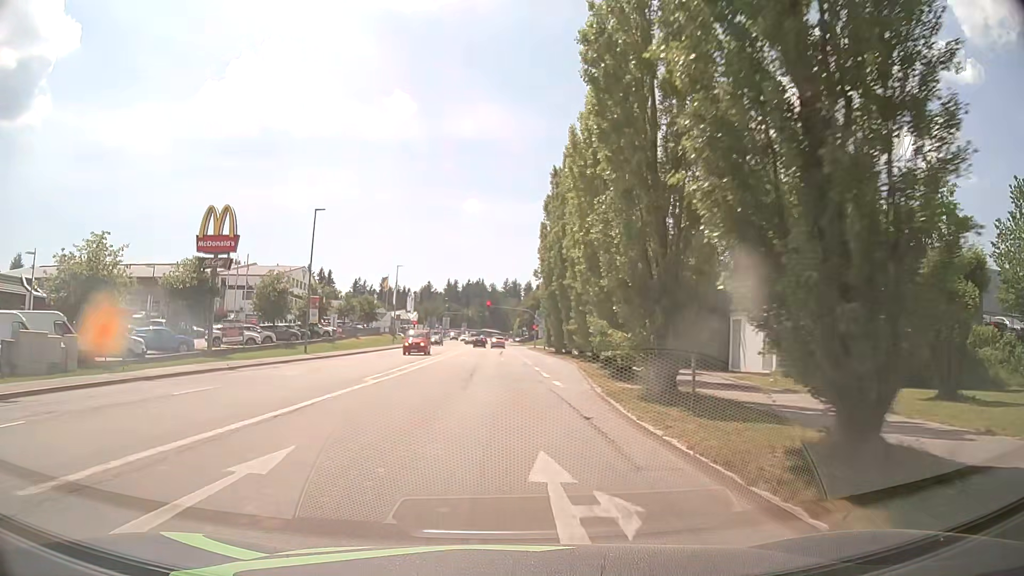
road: tertiary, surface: asphalt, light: Day
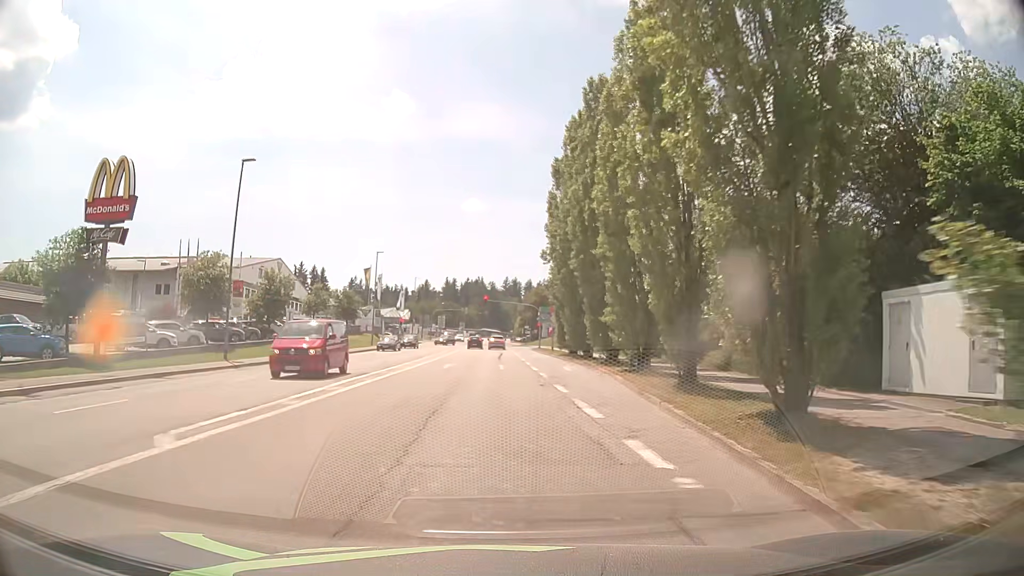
(-0.1, +13.9) m; 0°
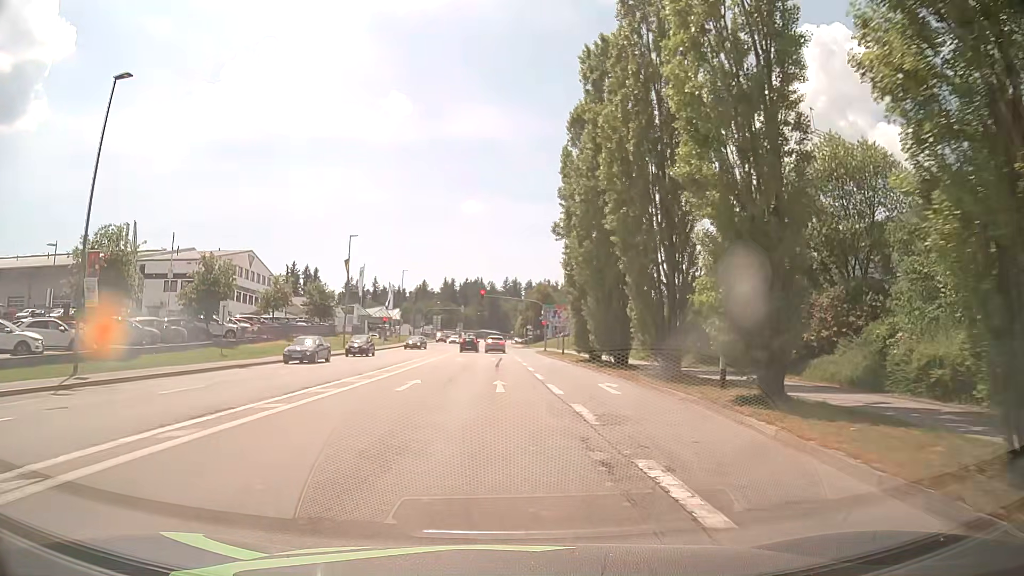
(-0.2, +12.9) m; 0°
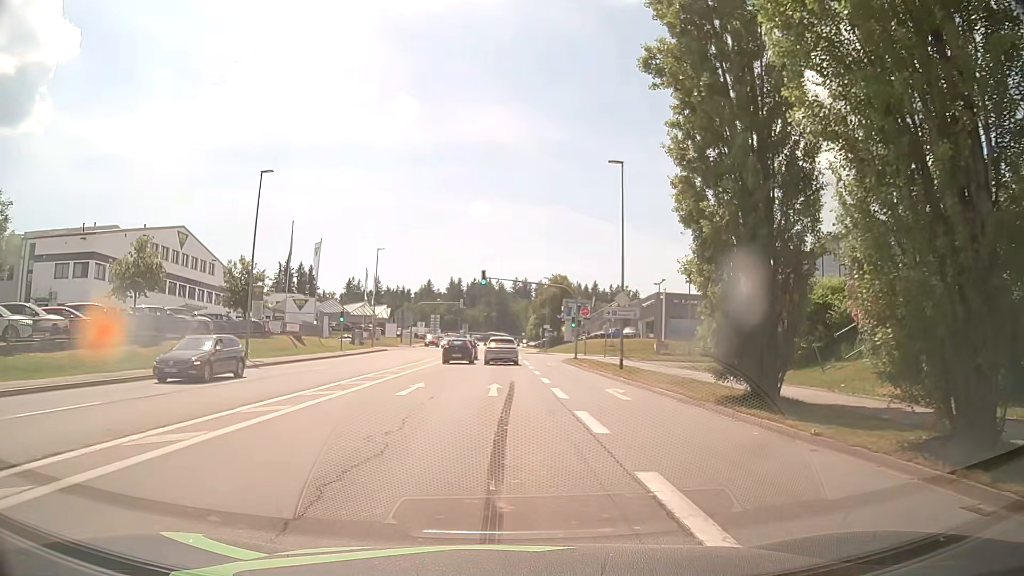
(-0.3, +24.7) m; -2°
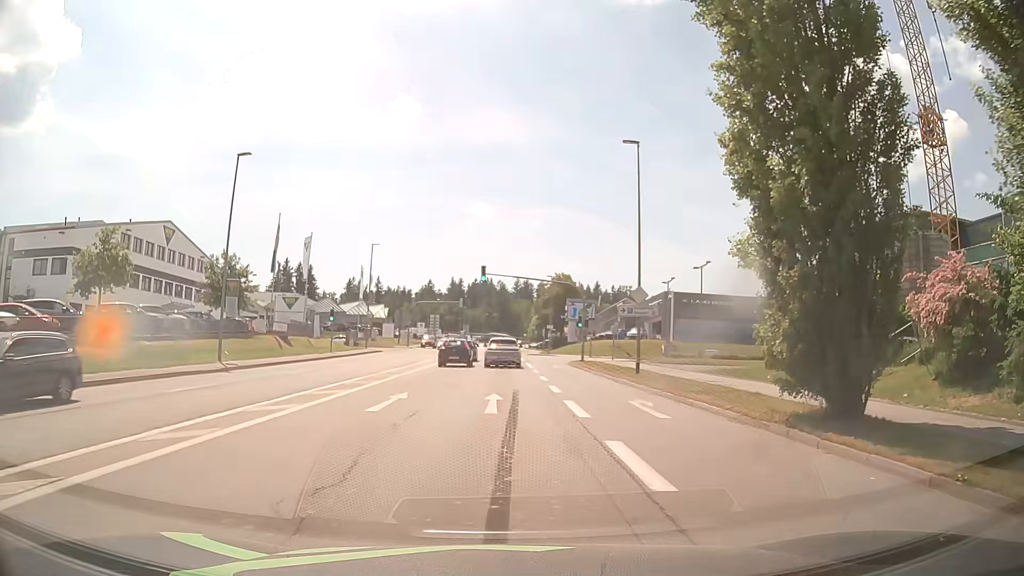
(0.0, +3.7) m; +1°
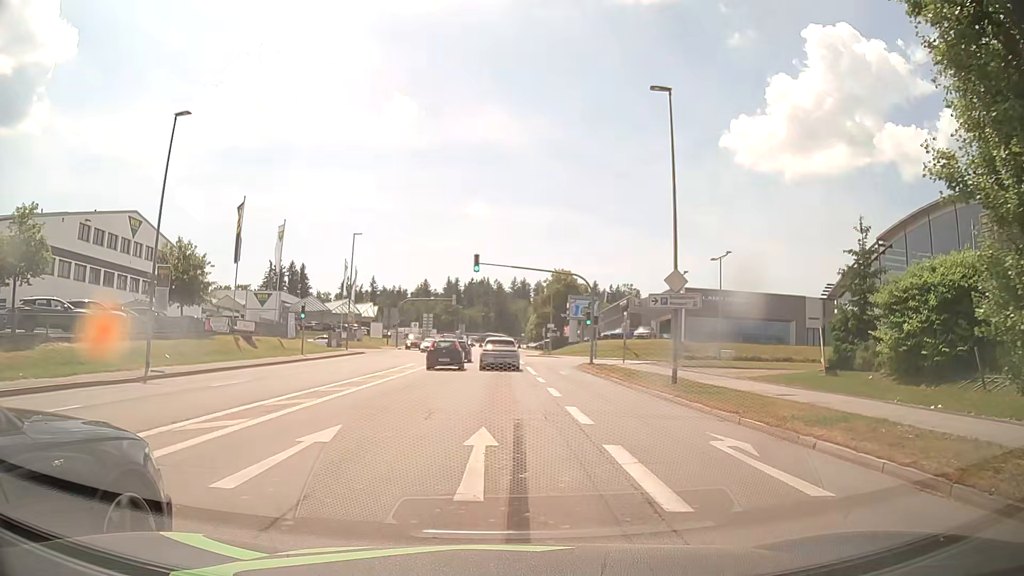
(0.0, +6.8) m; +2°
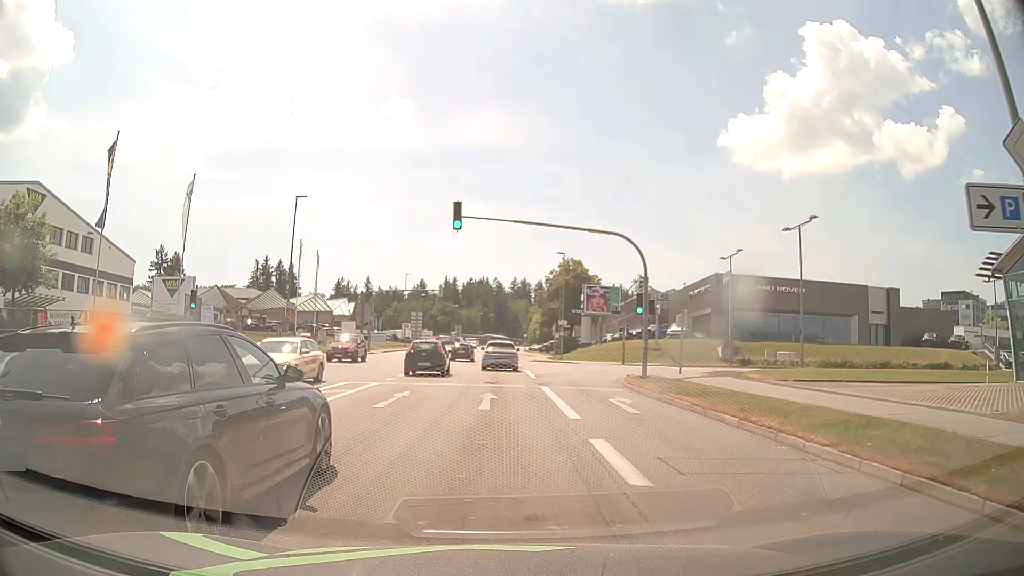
(-0.5, +17.0) m; -1°
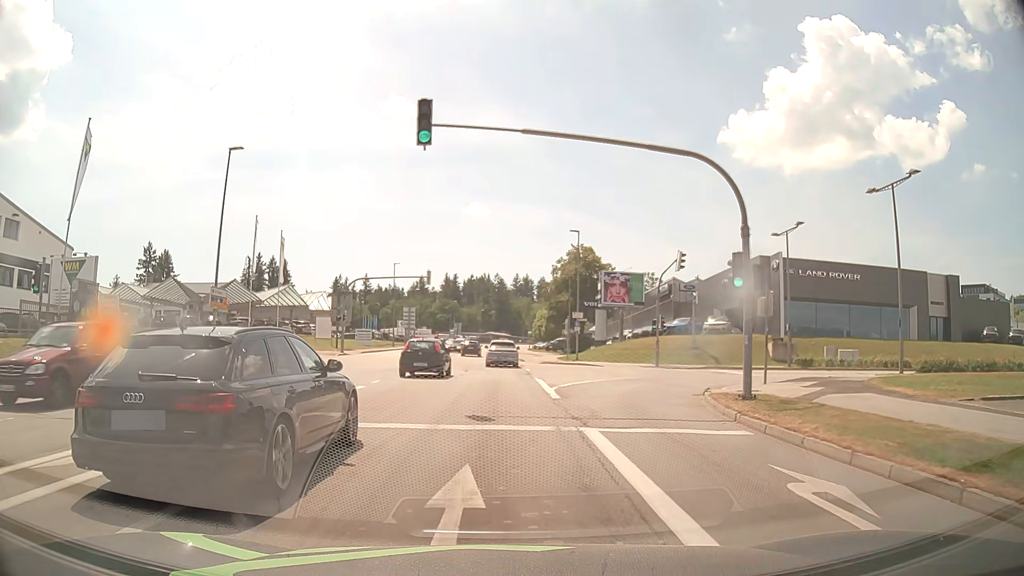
(-0.2, +11.7) m; -1°
(0, +10) (0, +20) (0, +30) (0, +40) (0, +50) (0, +60) (0, +70) (0, +80) (0, +90) (0, +100) m
